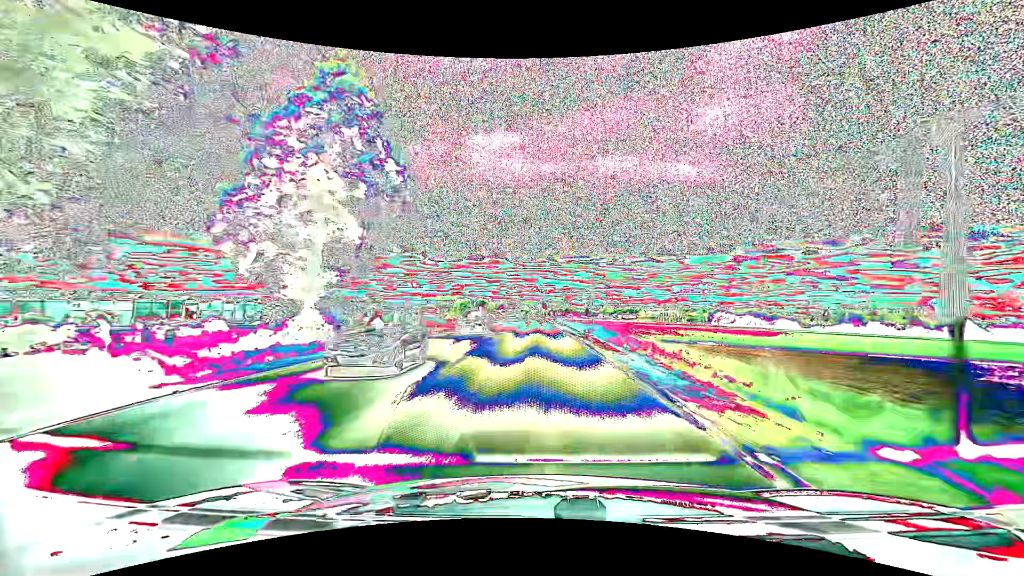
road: primary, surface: asphalt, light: Day
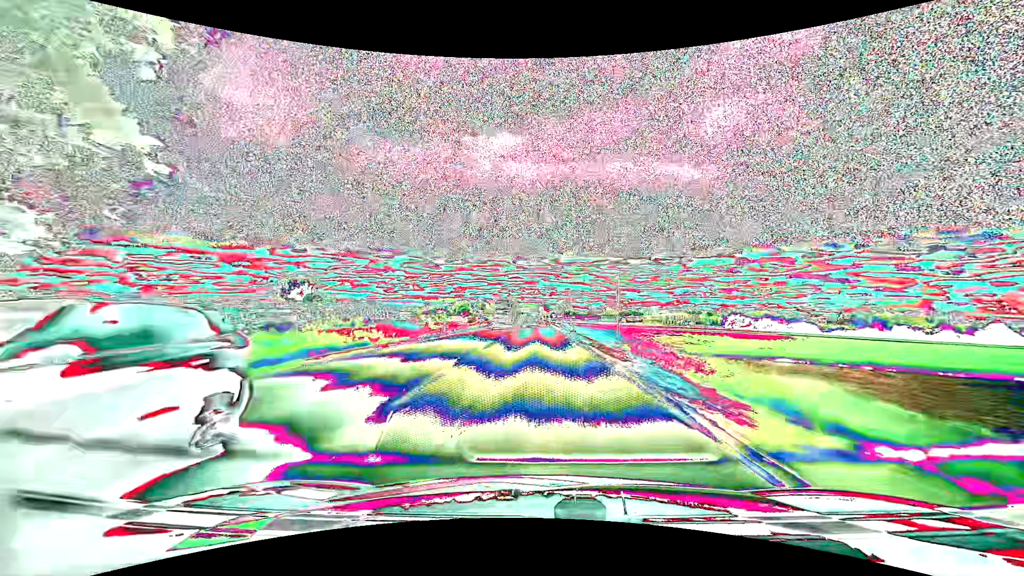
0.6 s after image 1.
(0.0, +15.5) m; 0°
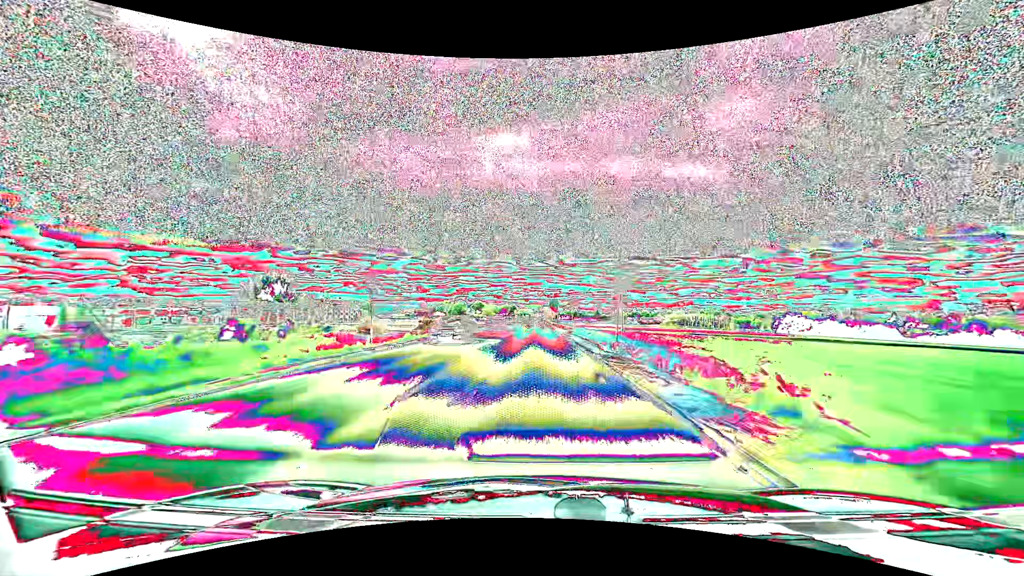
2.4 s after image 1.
(-0.2, +46.9) m; -1°
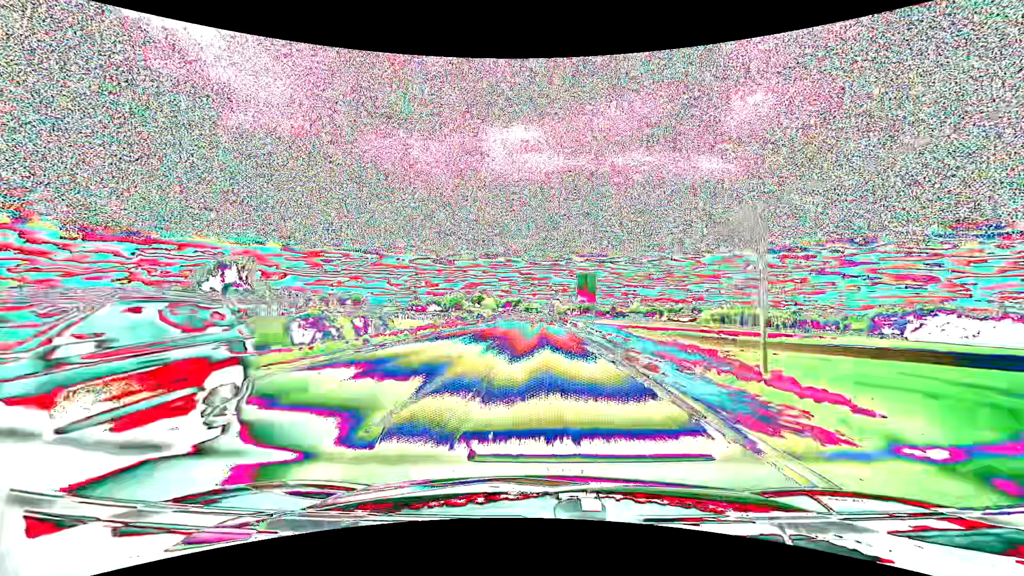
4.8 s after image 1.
(-0.4, +62.6) m; -1°
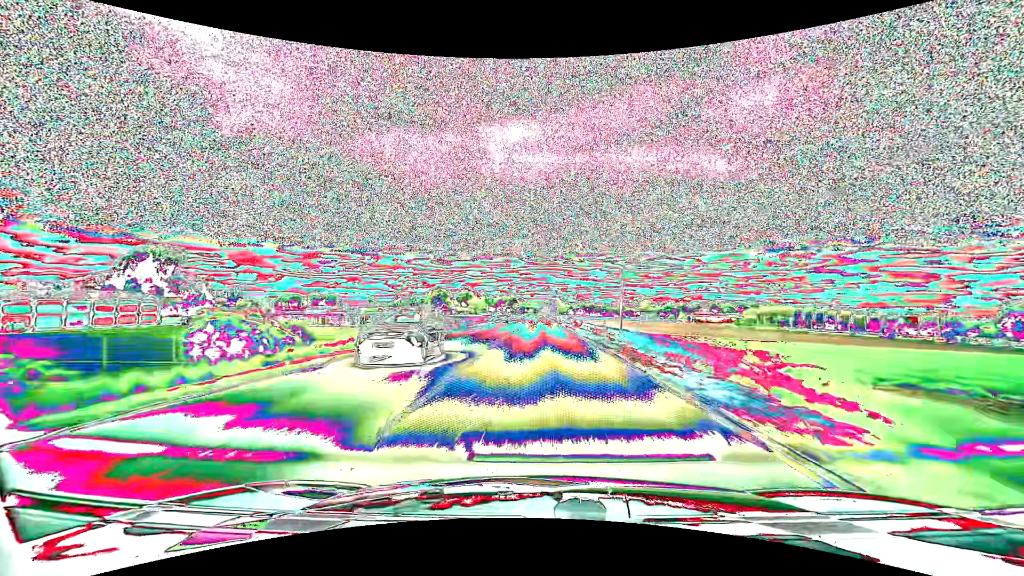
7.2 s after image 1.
(+0.2, +60.4) m; 0°
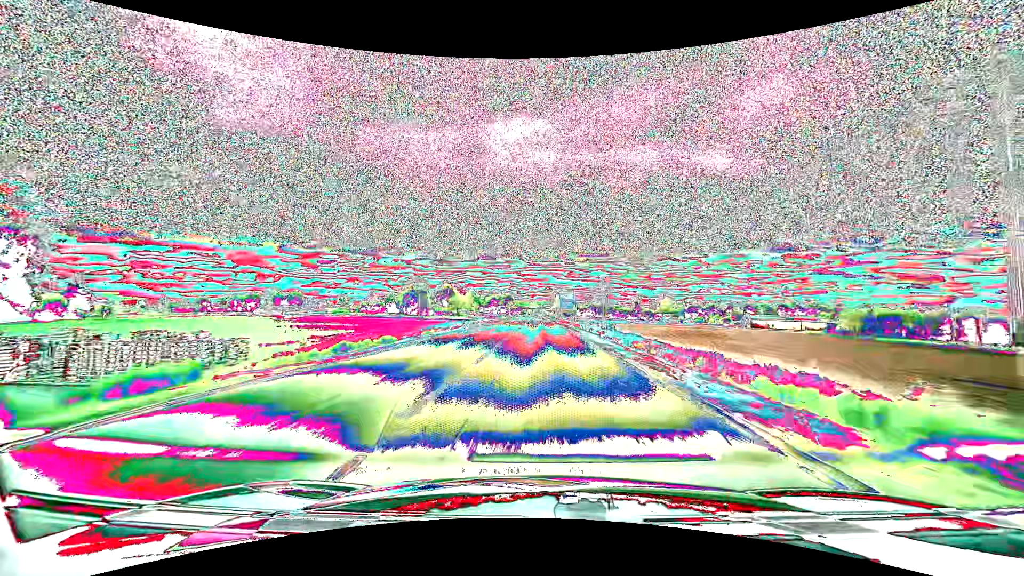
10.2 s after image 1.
(-0.1, +72.2) m; 0°
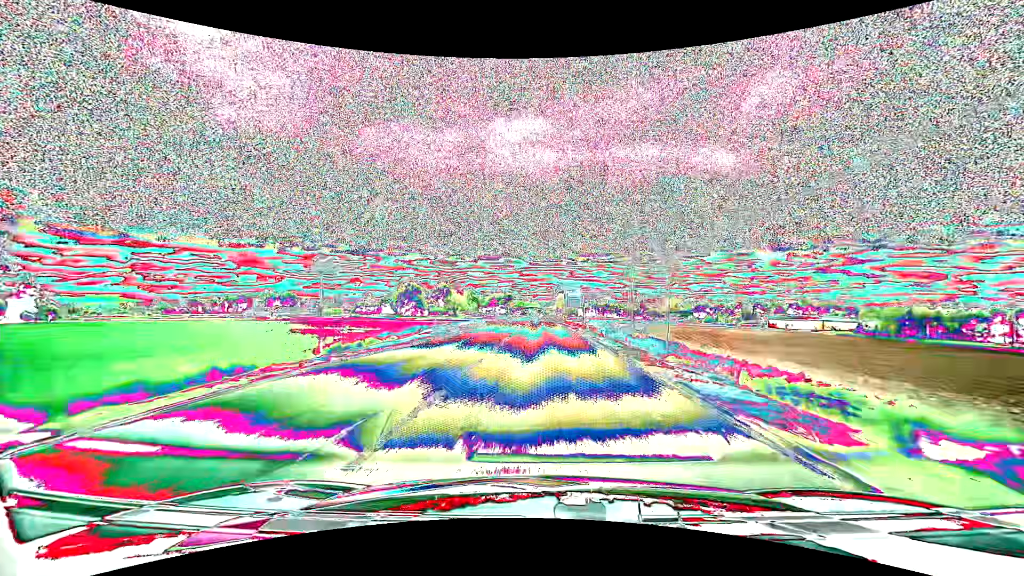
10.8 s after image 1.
(0.0, +14.0) m; 0°
